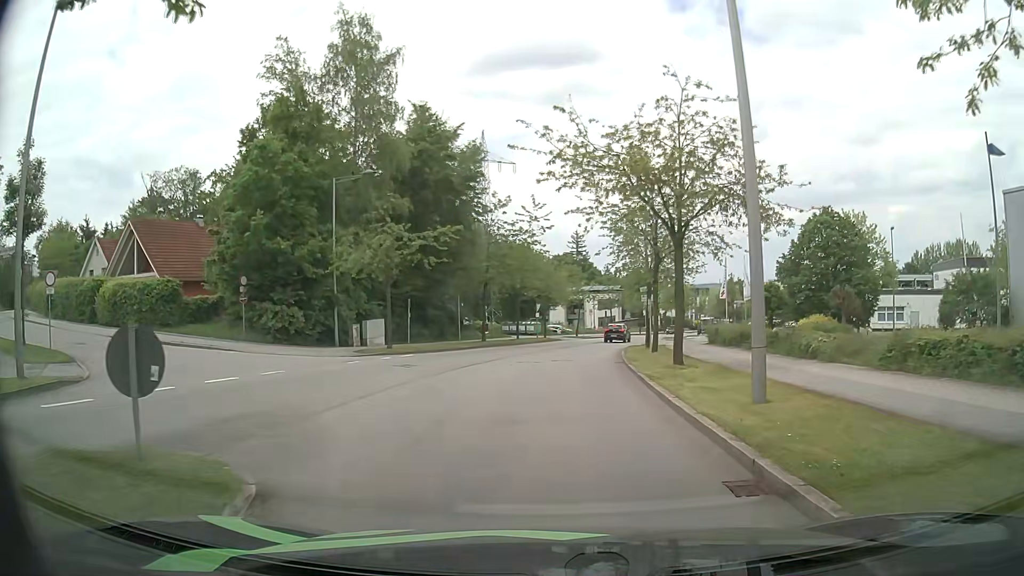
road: residential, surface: asphalt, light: Day
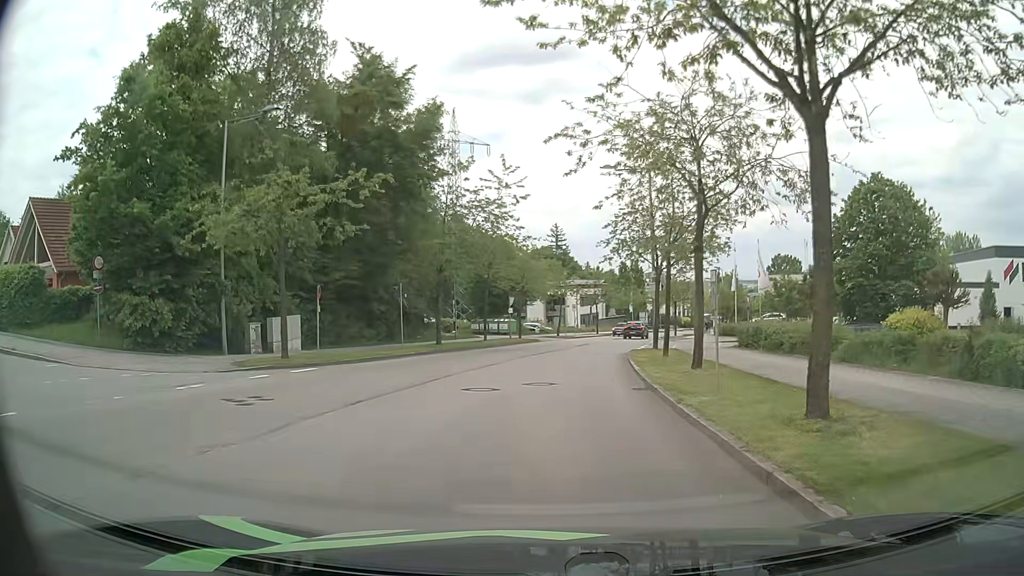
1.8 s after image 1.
(+0.1, +10.8) m; +1°
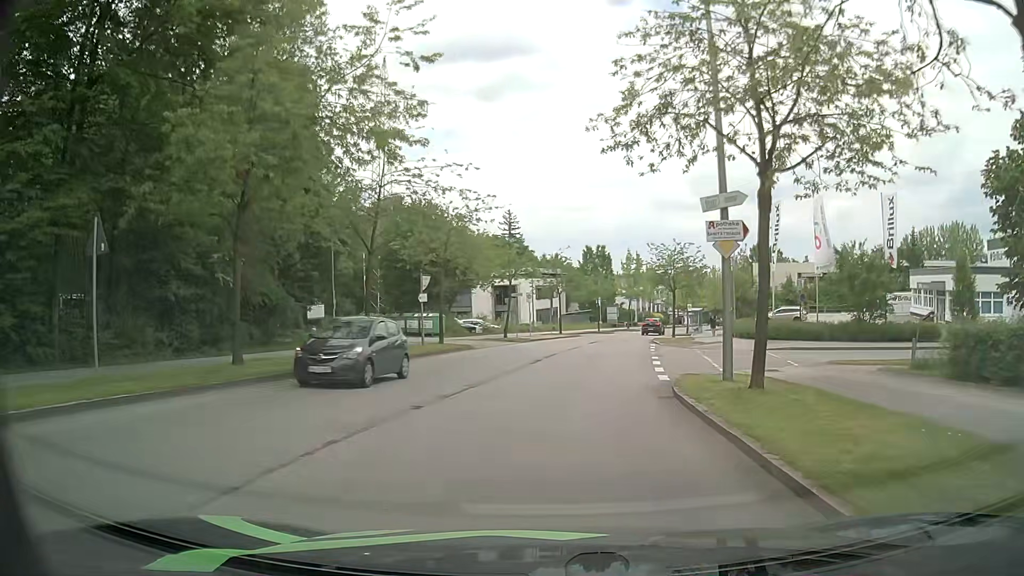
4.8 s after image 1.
(+0.8, +19.9) m; +5°
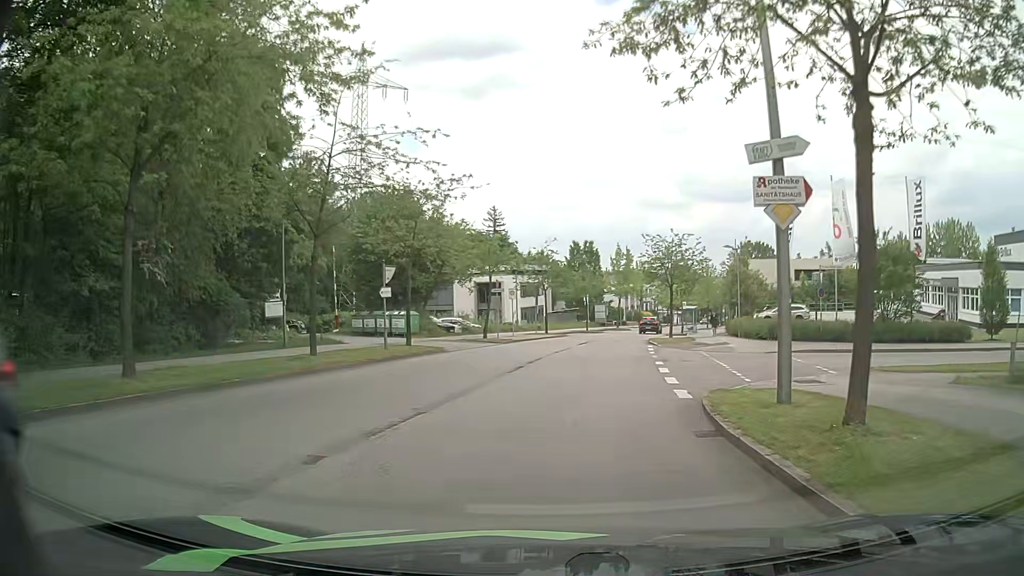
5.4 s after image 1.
(0.0, +4.3) m; +1°
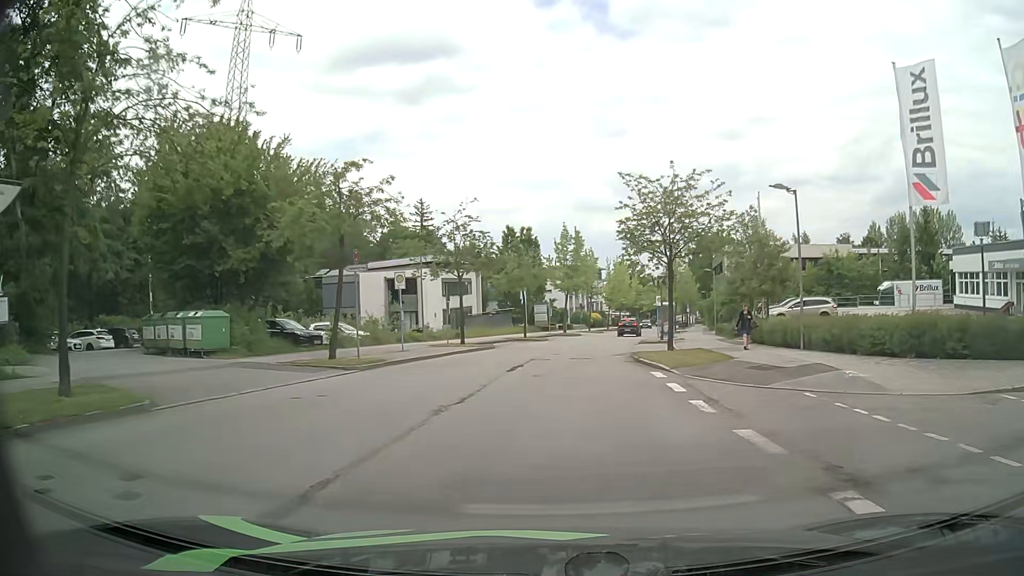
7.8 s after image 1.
(+0.8, +18.0) m; +5°
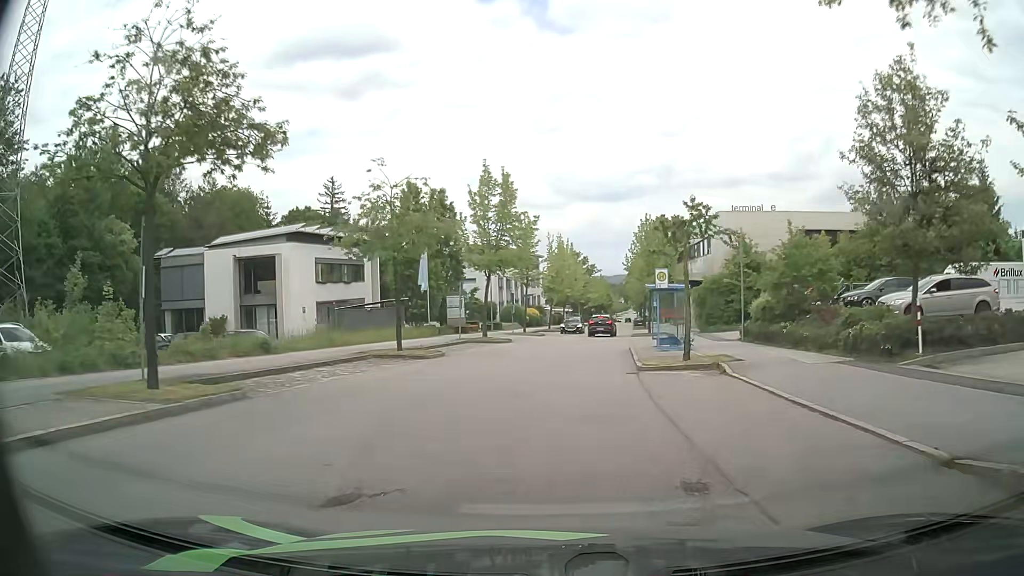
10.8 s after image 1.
(+1.3, +22.8) m; +6°
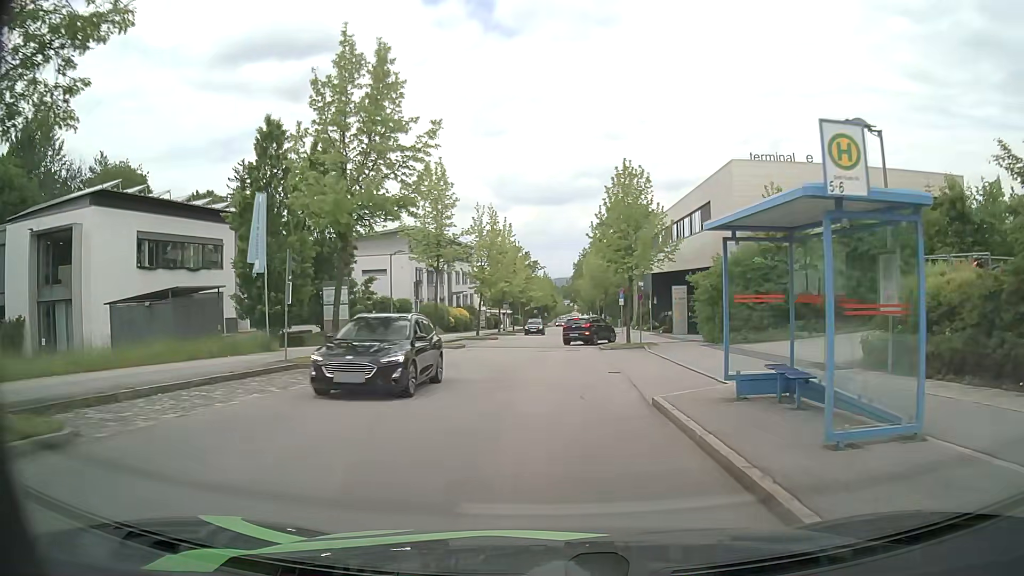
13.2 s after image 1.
(+0.7, +18.3) m; +4°
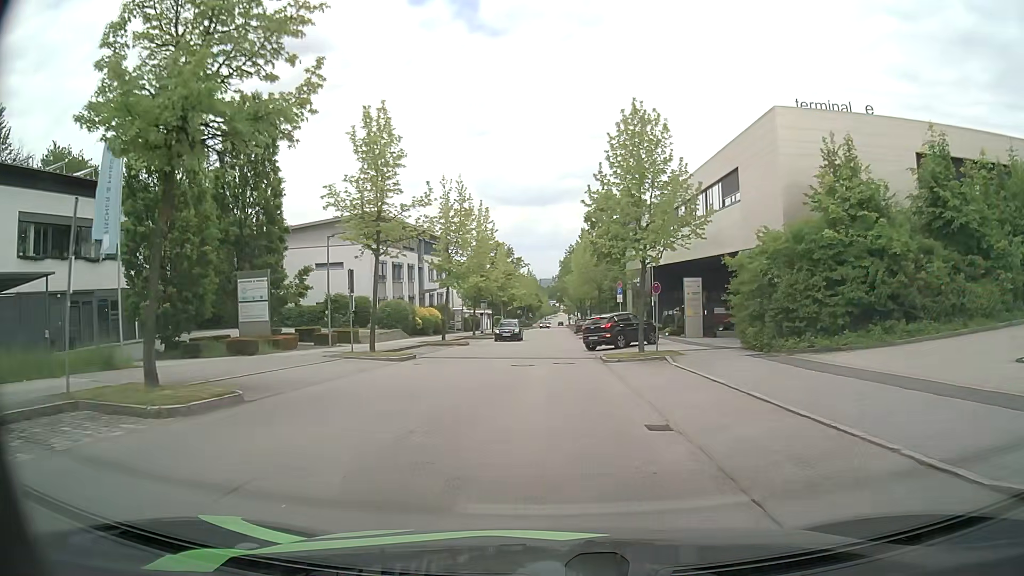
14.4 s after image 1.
(+0.2, +9.2) m; +2°
(0, +10) (0, +20) (0, +30) (+1, +40) (+1, +50) (+1, +60) (+1, +70) (+1, +80) (+1, +90) (+1, +100) m
